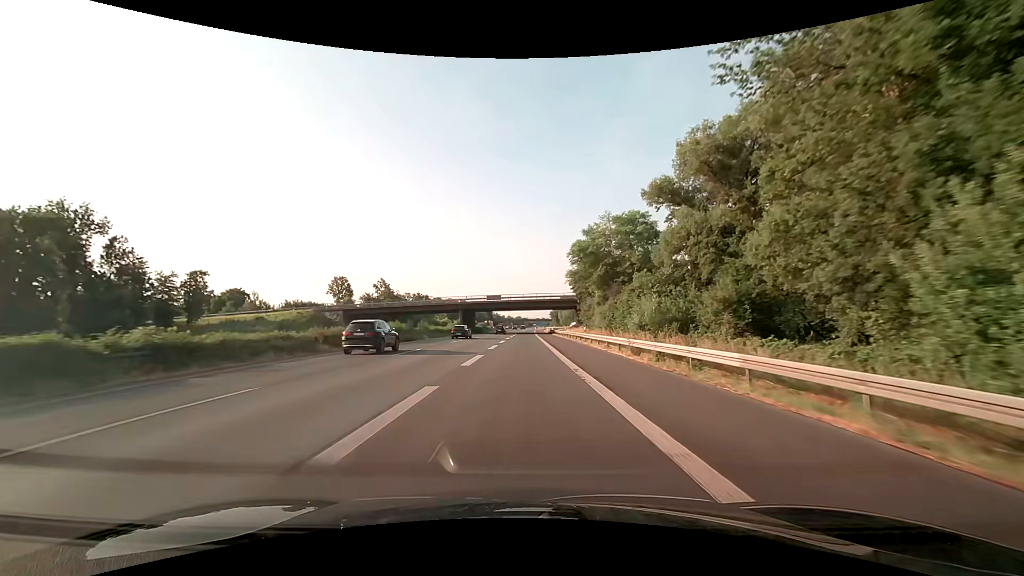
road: motorway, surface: asphalt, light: Day
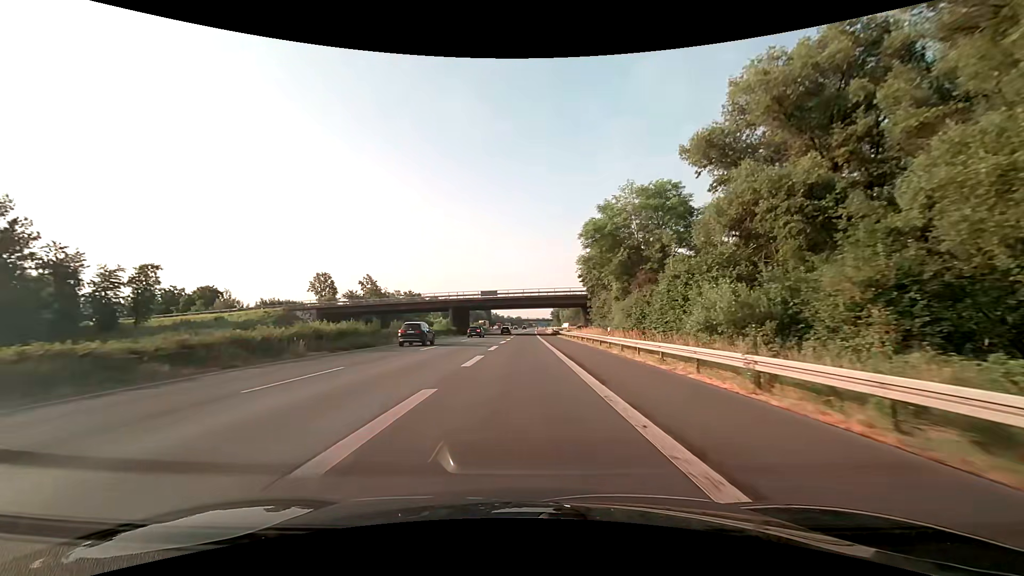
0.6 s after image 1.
(0.0, +12.5) m; 0°
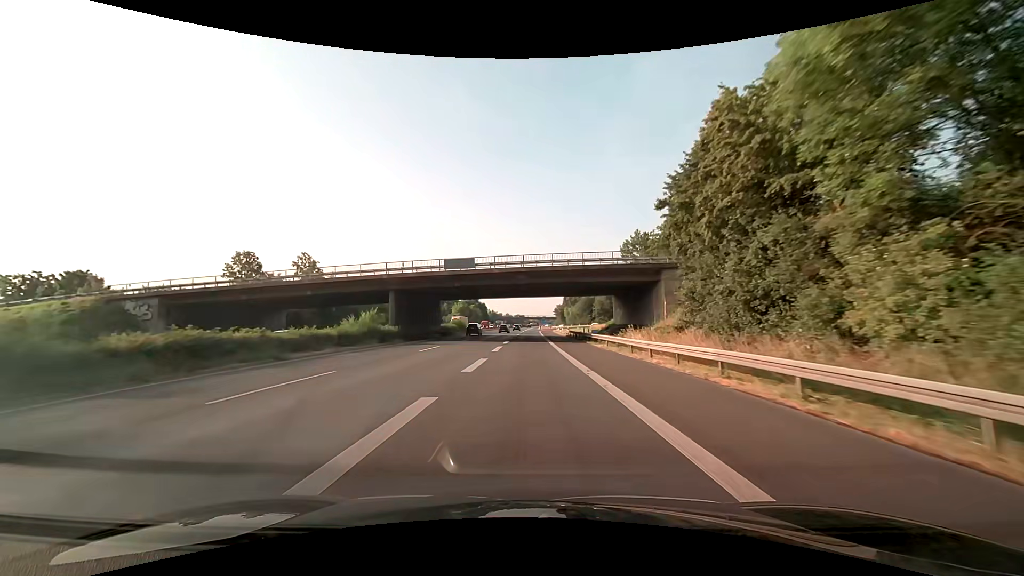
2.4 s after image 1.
(0.0, +37.4) m; 0°
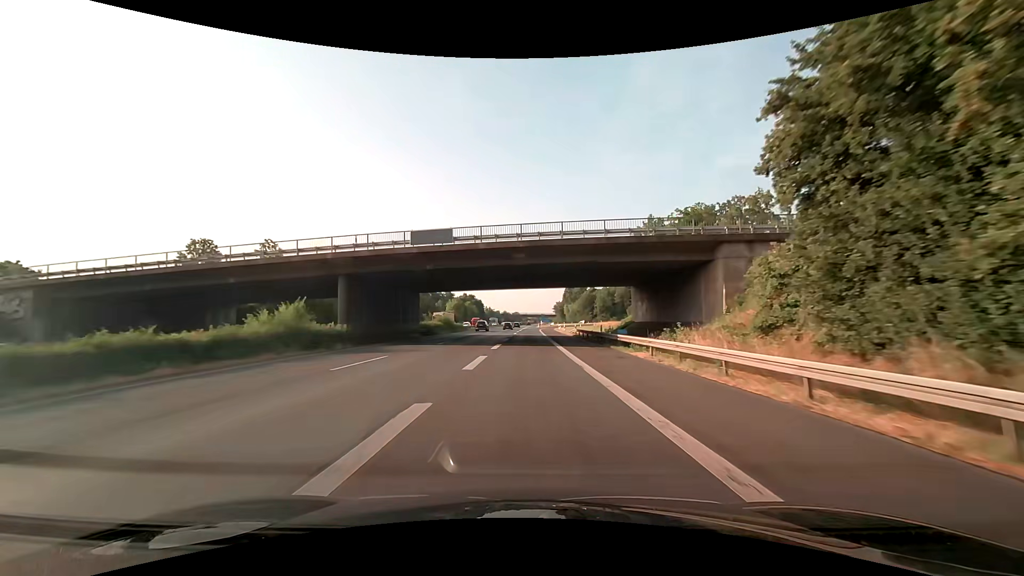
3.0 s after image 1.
(0.0, +12.3) m; 0°
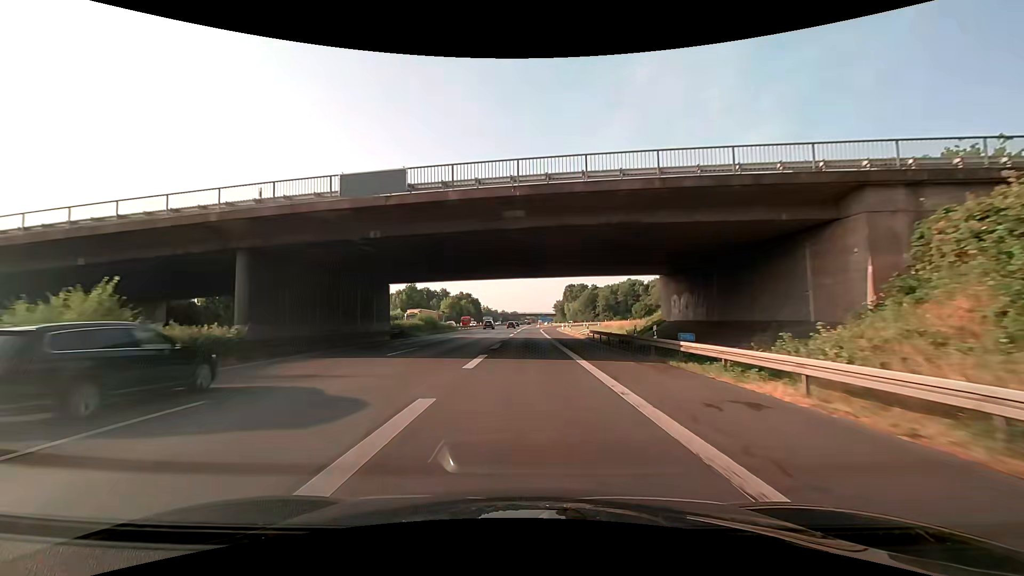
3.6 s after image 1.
(0.0, +11.9) m; 0°
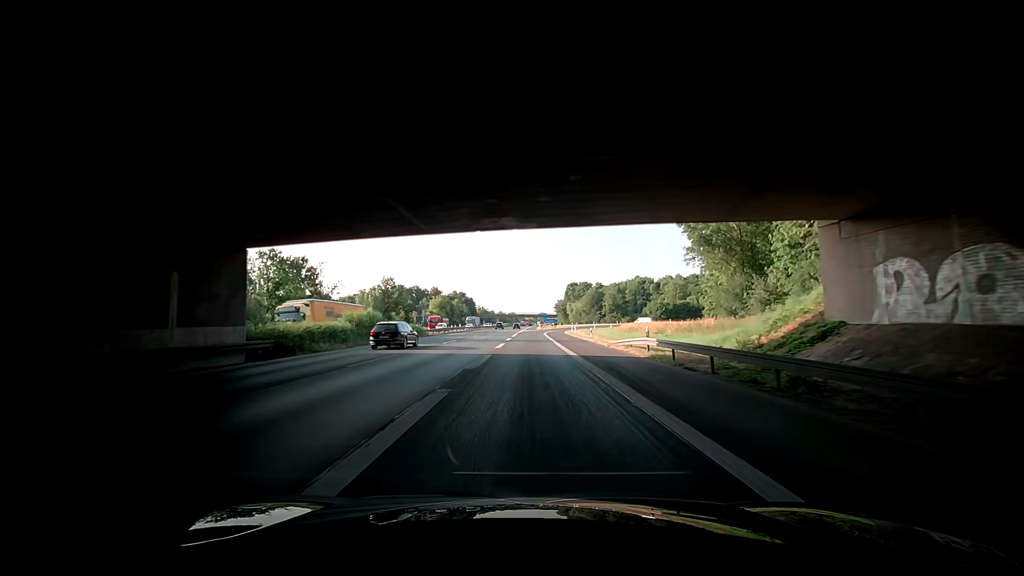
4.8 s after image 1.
(0.0, +22.6) m; 0°
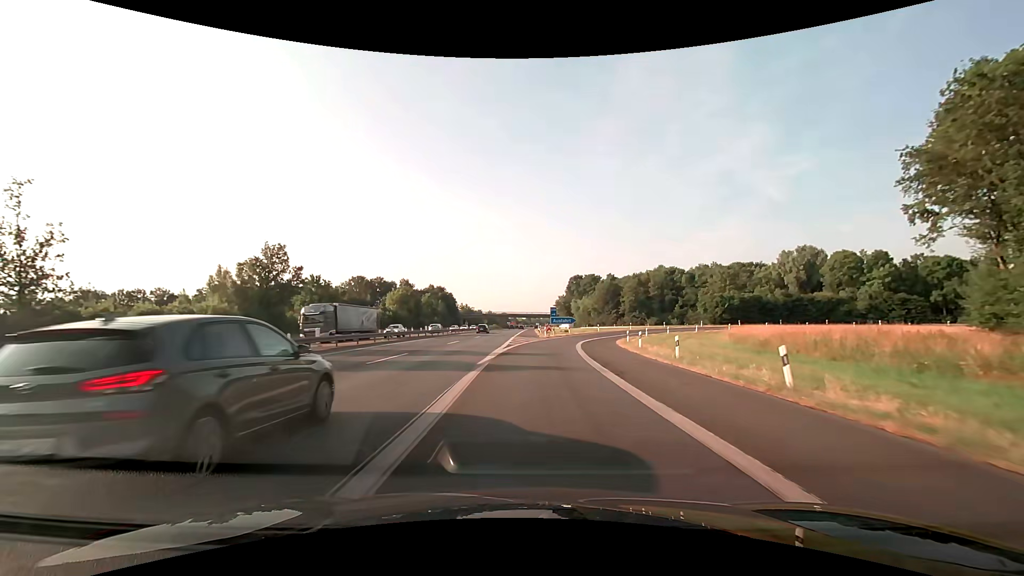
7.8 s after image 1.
(-0.1, +51.9) m; +1°
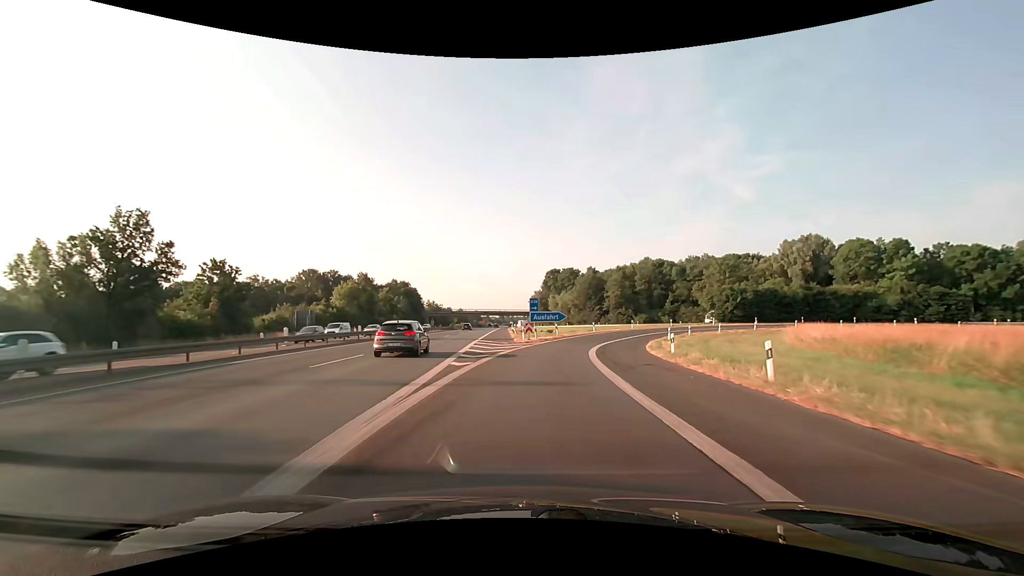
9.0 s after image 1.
(+0.3, +19.4) m; +3°
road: motorway_link
(0, +10) (+1, +20) (+2, +30) (+5, +40) (+8, +49) (+13, +58) (+19, +65) (+27, +72) (+35, +78) (+44, +82) m
